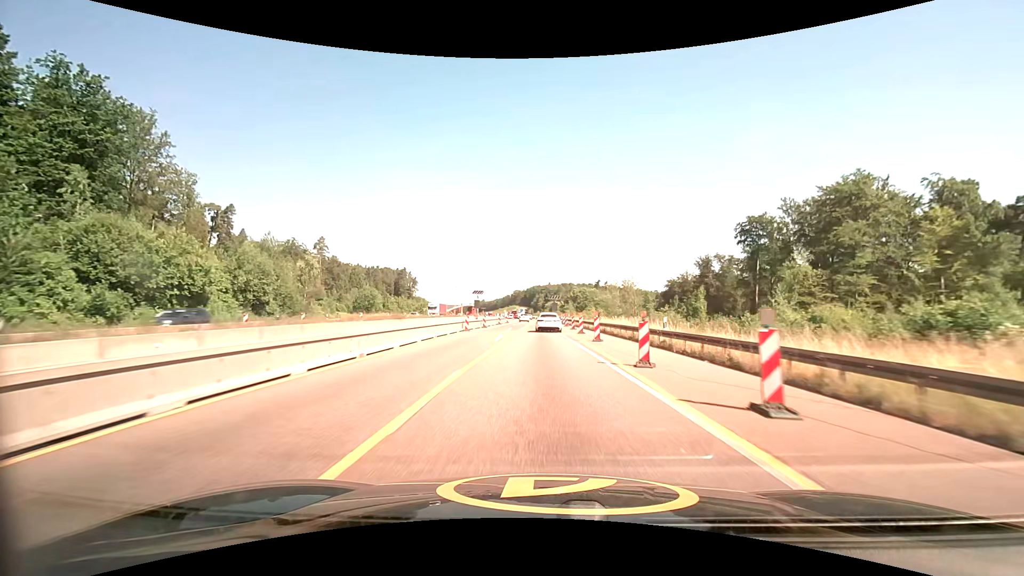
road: motorway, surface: asphalt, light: Day
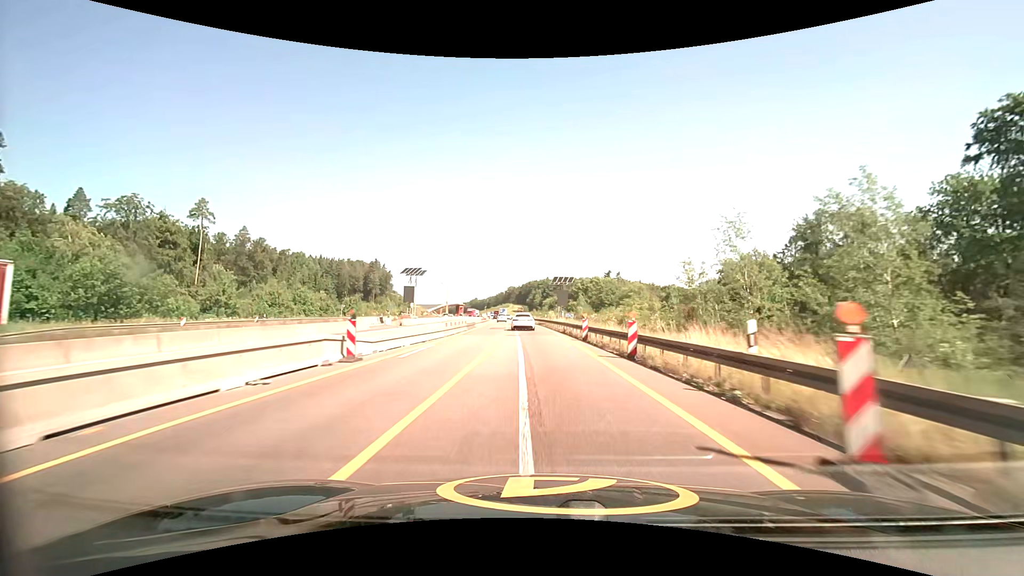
(+0.5, +61.6) m; +1°
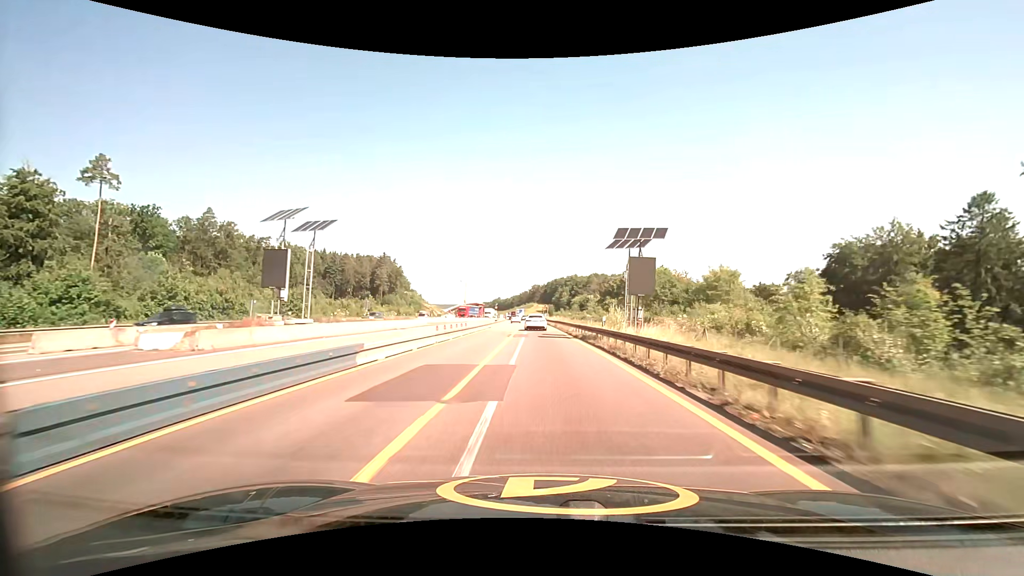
(-1.1, +36.9) m; -3°
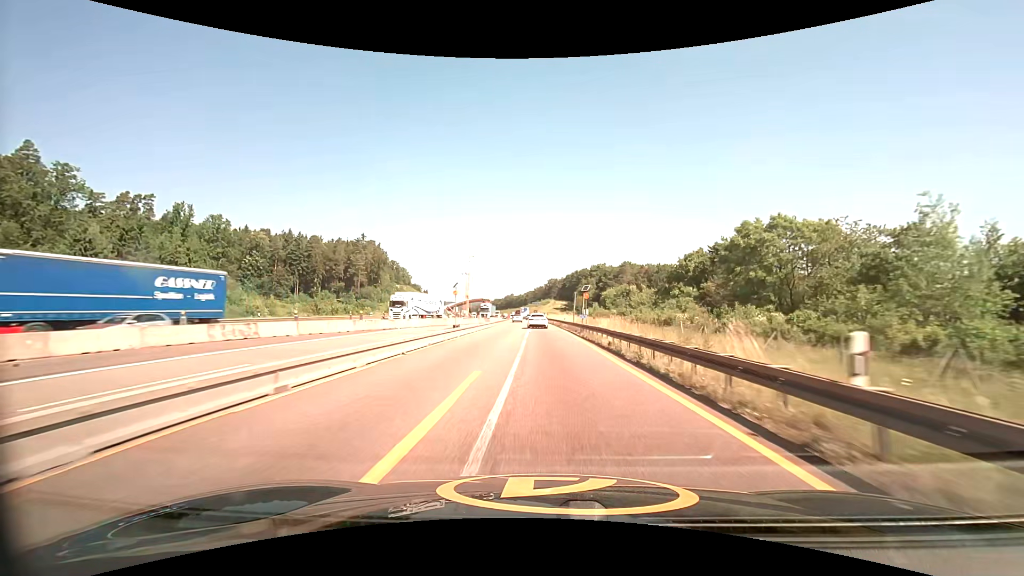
(-1.1, +62.2) m; -2°
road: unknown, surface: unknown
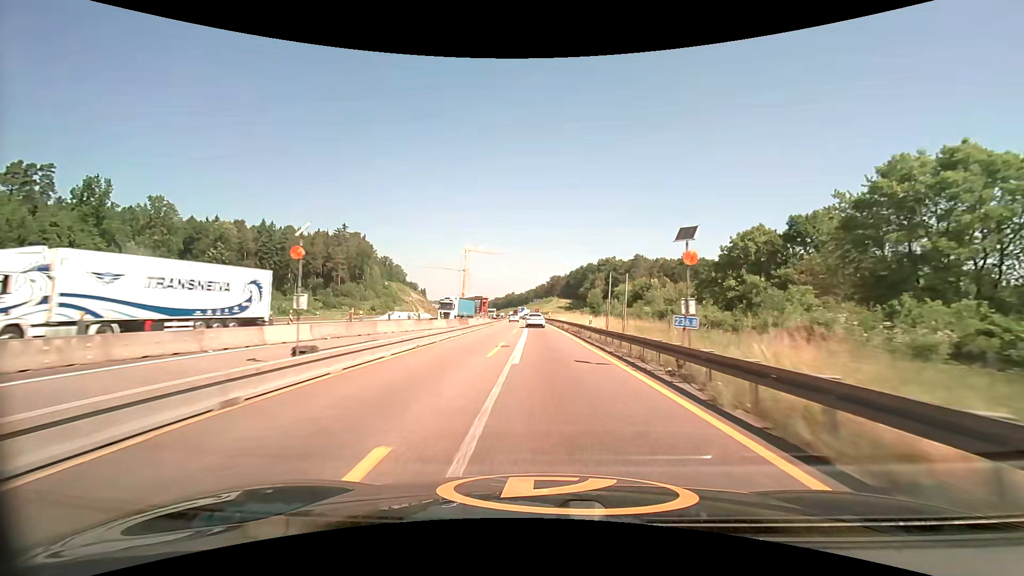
(0.0, +25.3) m; 0°
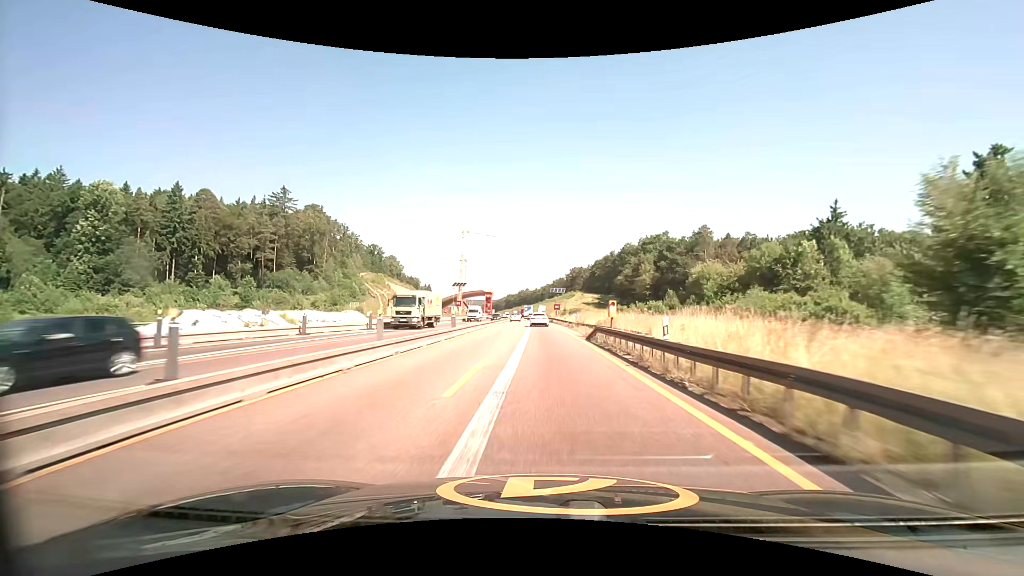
(-1.0, +63.5) m; -2°
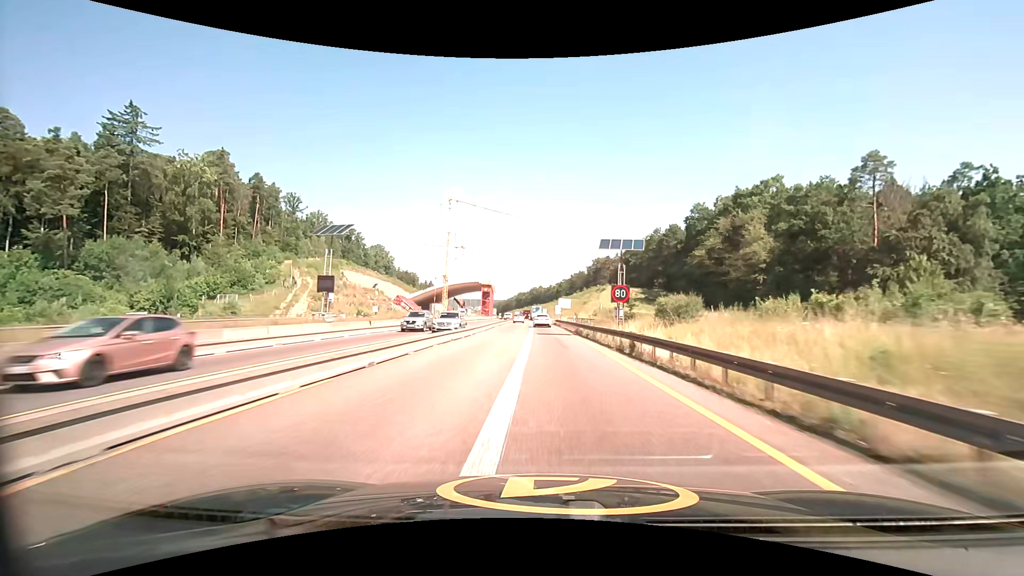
(-0.9, +63.3) m; -2°
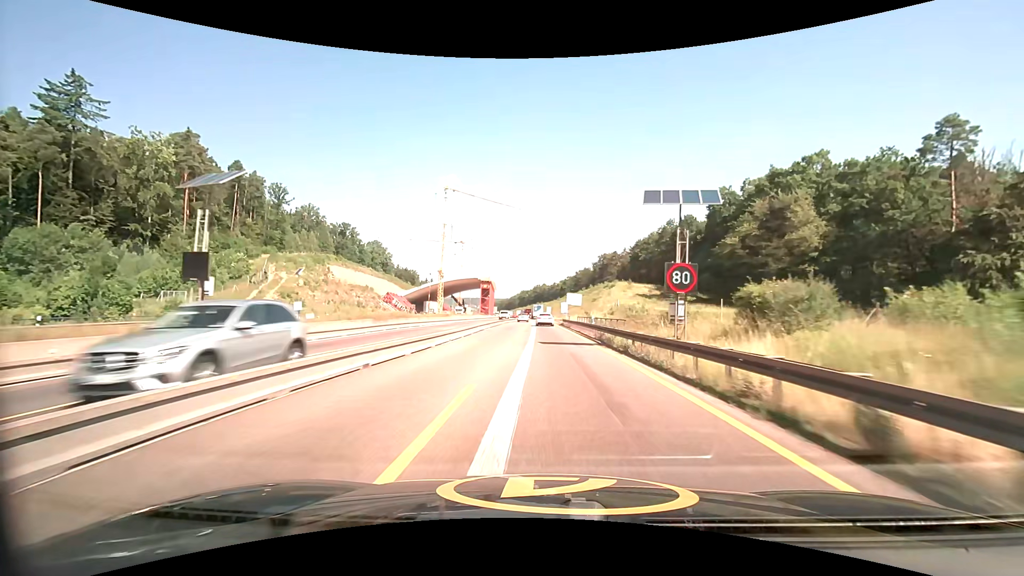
(0.0, +12.6) m; 0°
(0, +10) (0, +20) (0, +30) (0, +40) (0, +50) (0, +60) (0, +70) (0, +80) (0, +90) (0, +100) m
